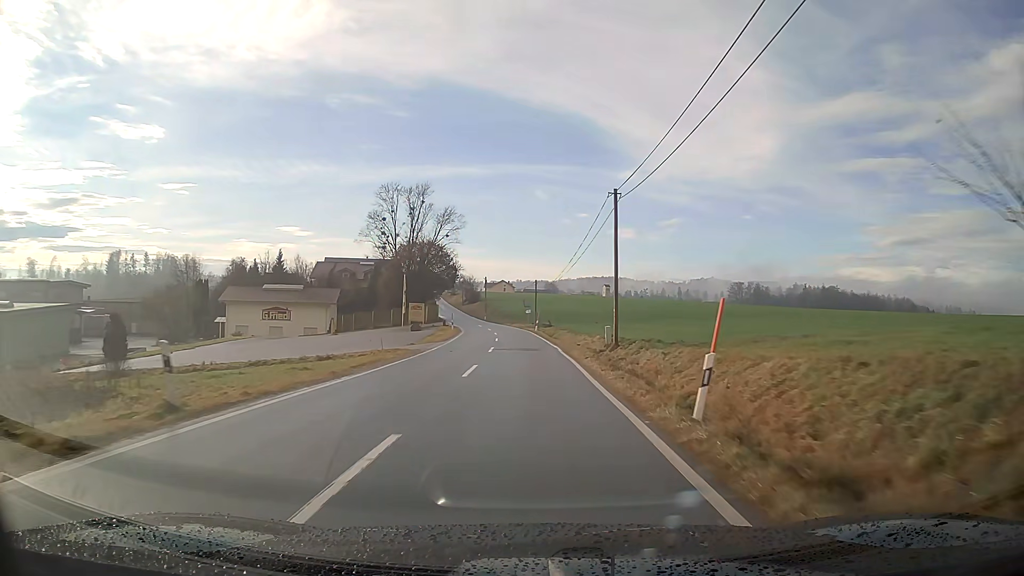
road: tertiary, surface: asphalt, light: Day
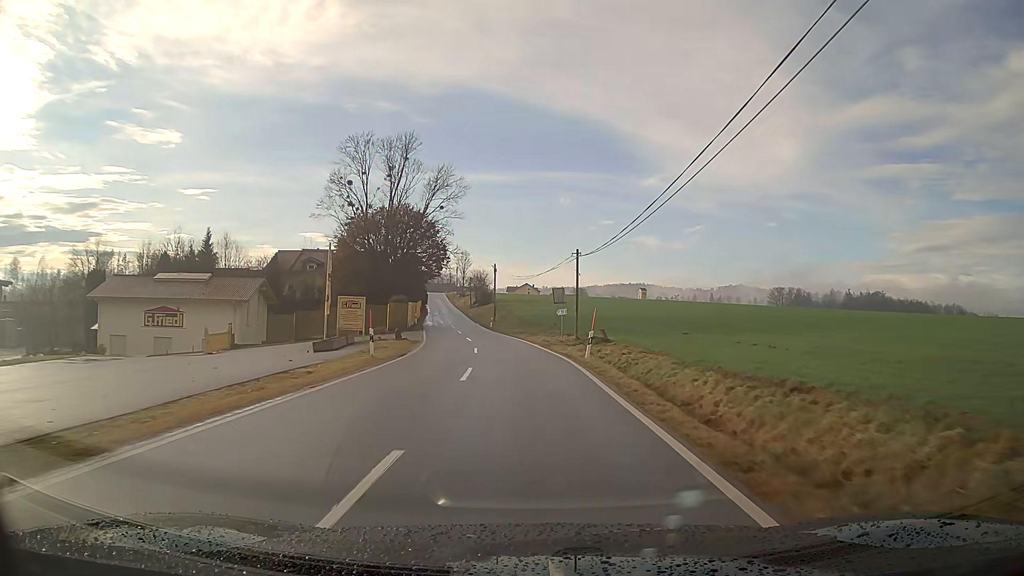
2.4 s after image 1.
(-0.8, +36.9) m; -3°
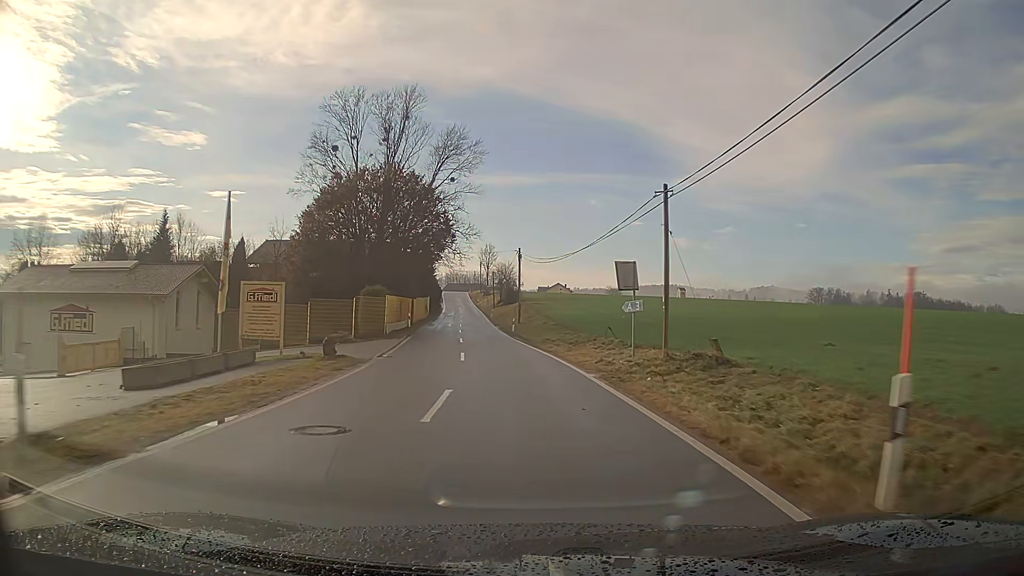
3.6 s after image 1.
(-0.4, +18.3) m; -3°
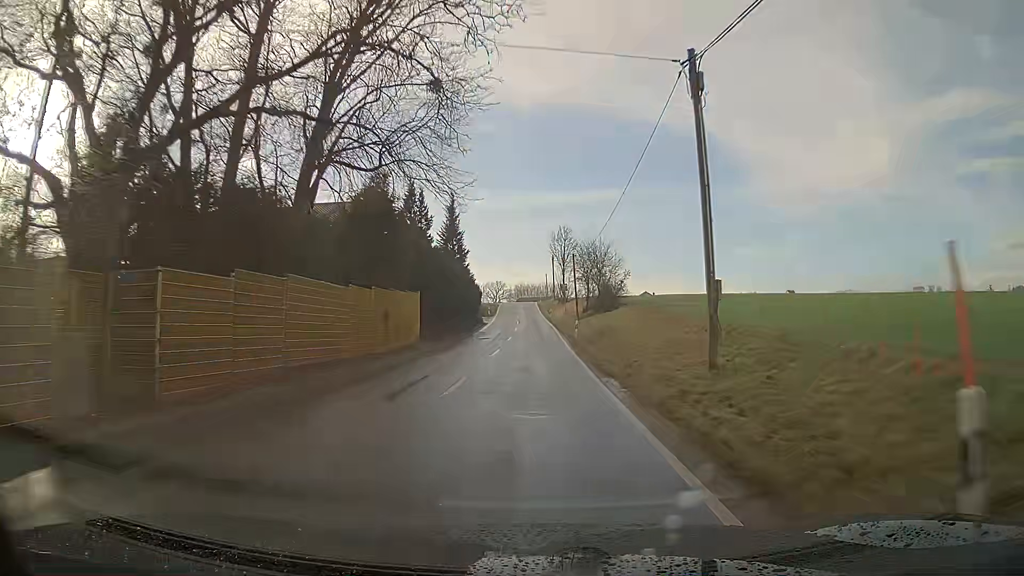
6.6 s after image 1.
(-2.8, +45.2) m; -6°
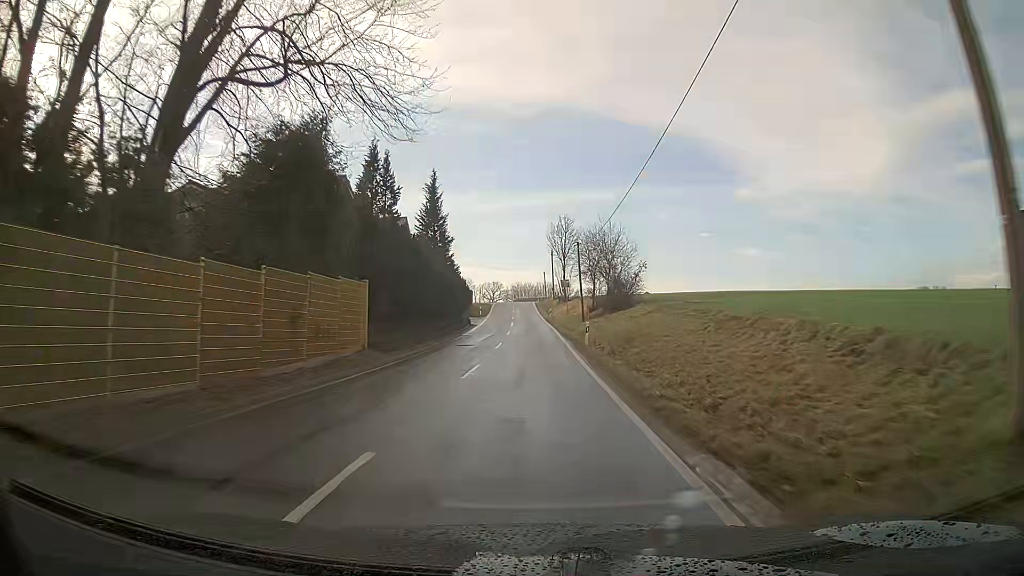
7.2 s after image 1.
(0.0, +9.0) m; 0°
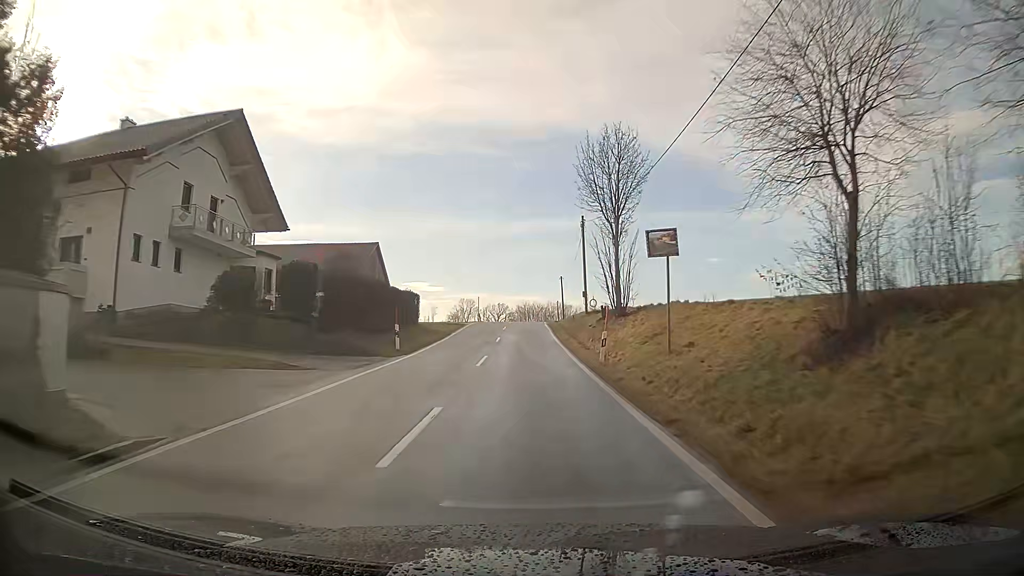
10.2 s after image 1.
(-0.2, +44.8) m; -1°
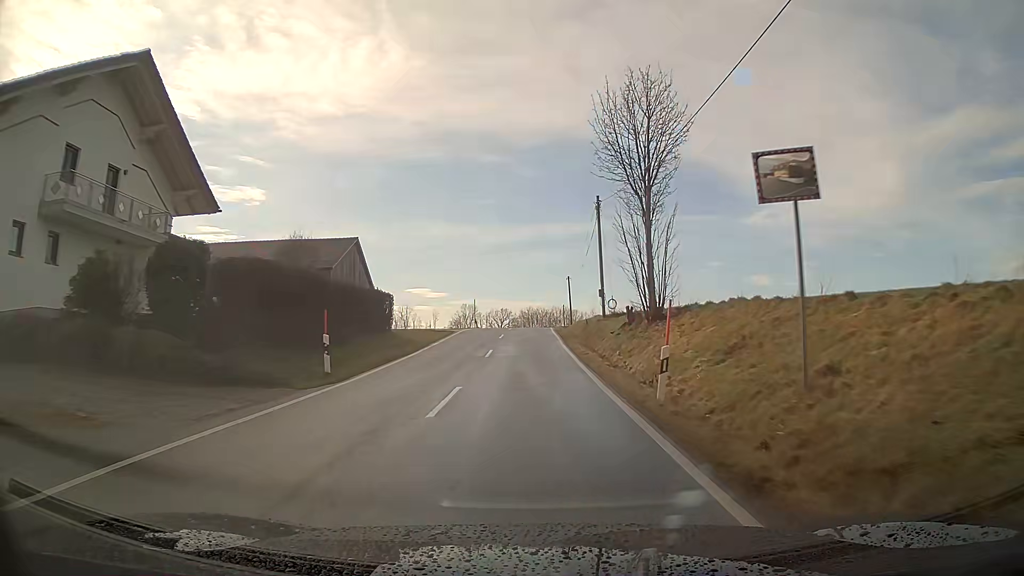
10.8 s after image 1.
(0.0, +8.9) m; -1°
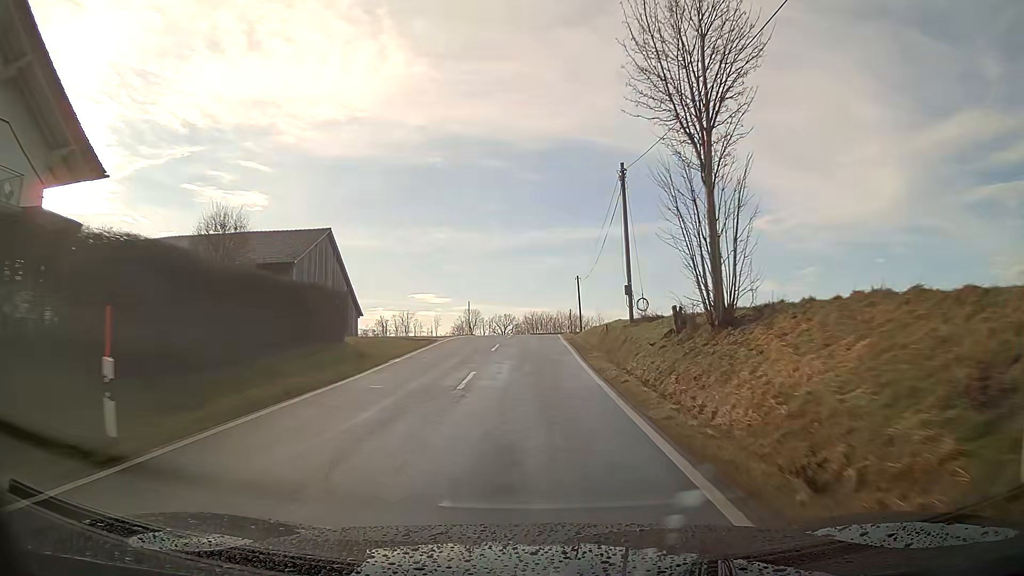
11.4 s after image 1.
(0.0, +8.9) m; 0°
